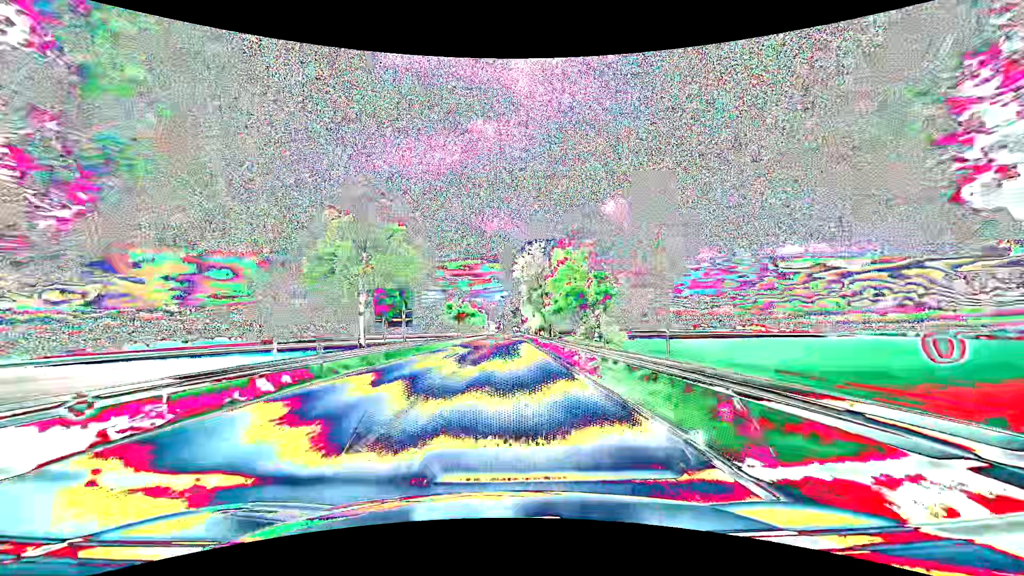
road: primary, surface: asphalt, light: Day
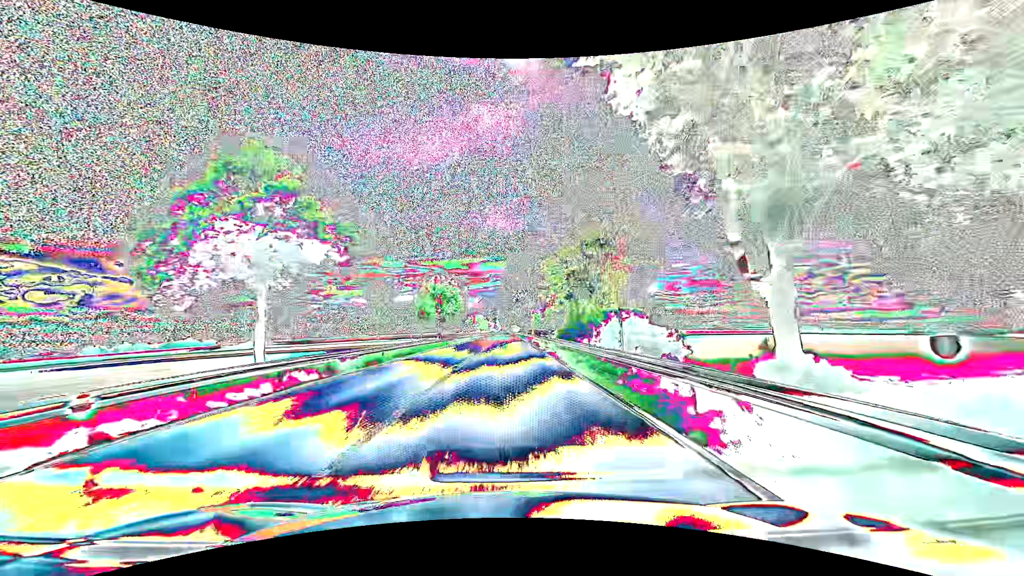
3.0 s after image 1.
(0.0, +79.3) m; 0°
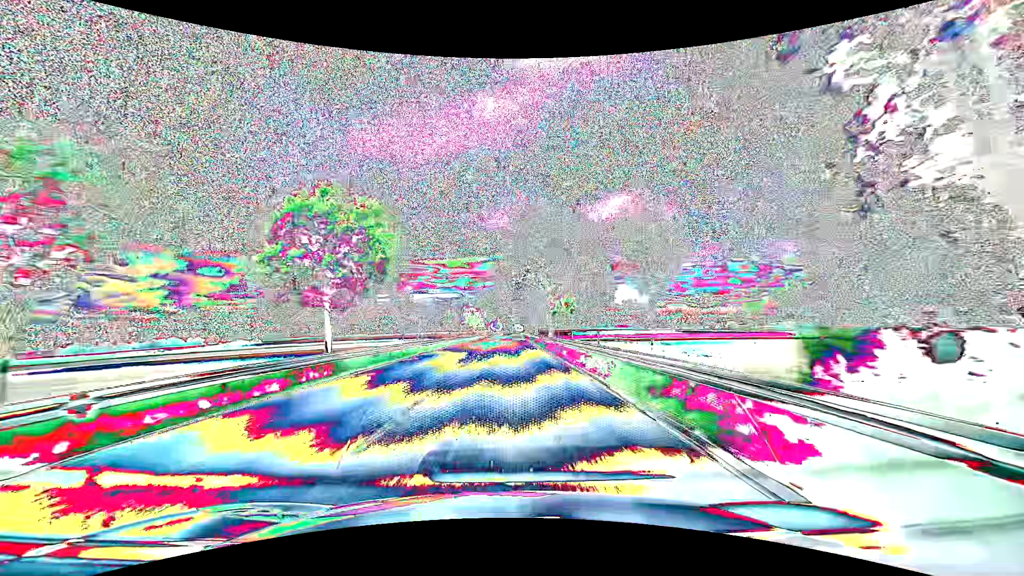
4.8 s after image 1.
(-0.1, +47.6) m; 0°
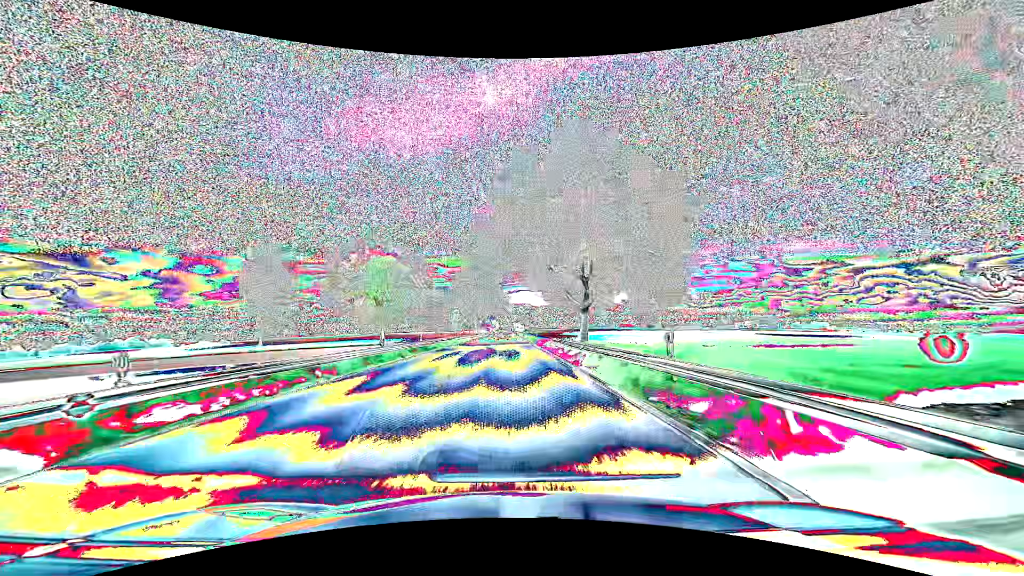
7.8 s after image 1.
(+0.5, +79.3) m; 0°
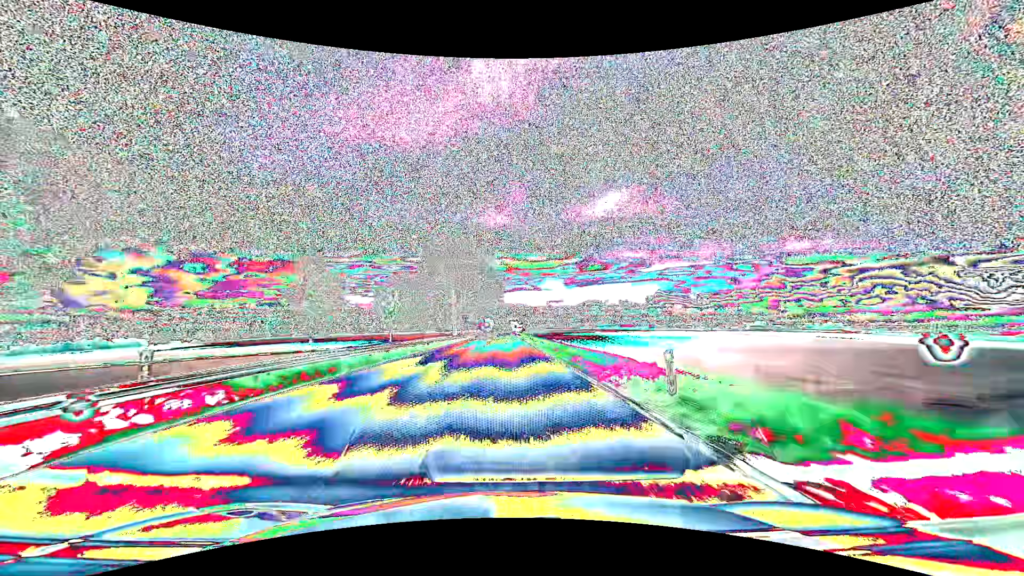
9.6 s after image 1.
(+0.1, +47.5) m; +1°
(0, +10) (0, +20) (0, +30) (0, +40) (0, +50) (0, +60) (0, +70) (0, +80) (0, +90) (0, +100) m
